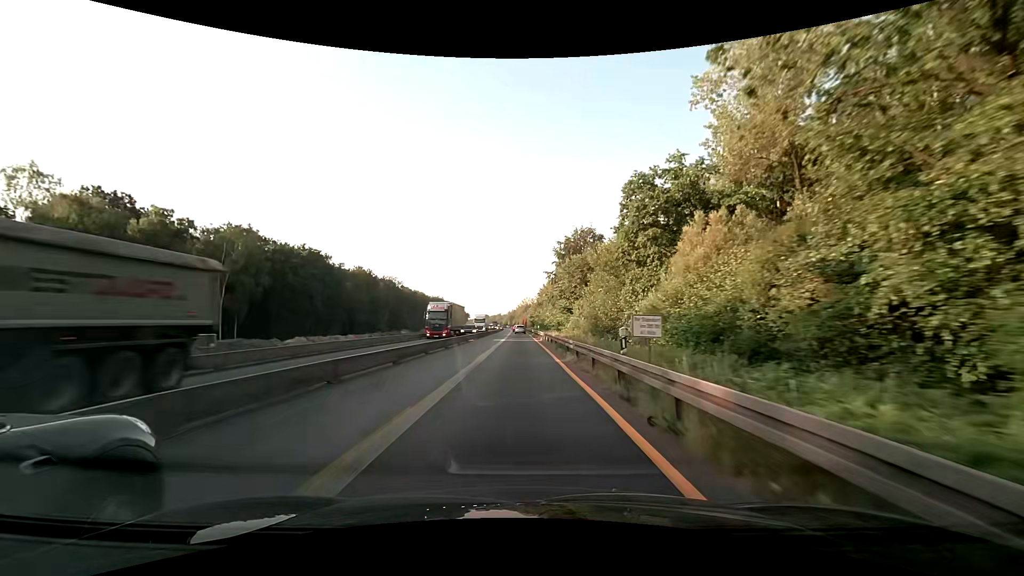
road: motorway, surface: asphalt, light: Day
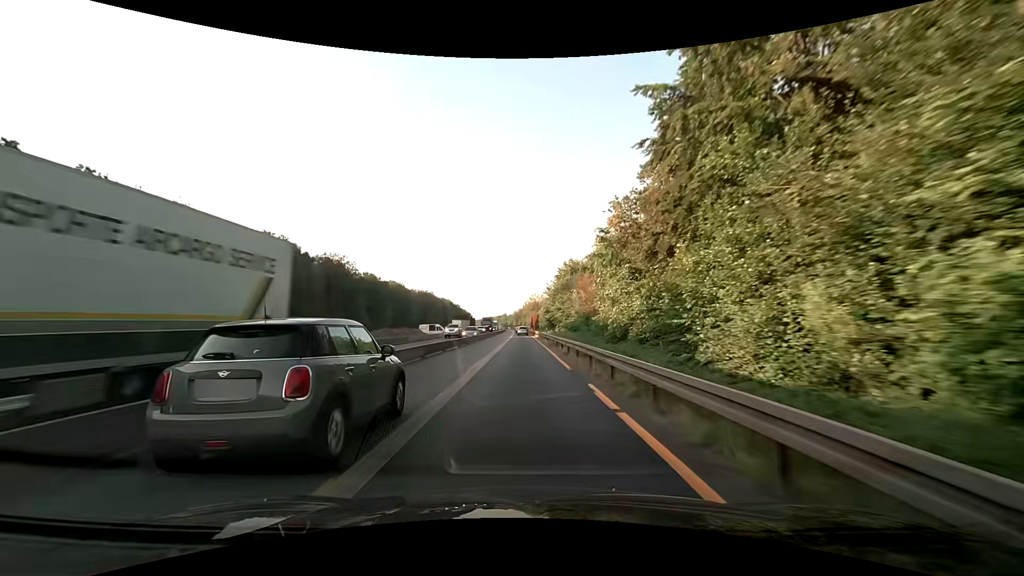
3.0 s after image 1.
(-0.2, +62.6) m; -1°
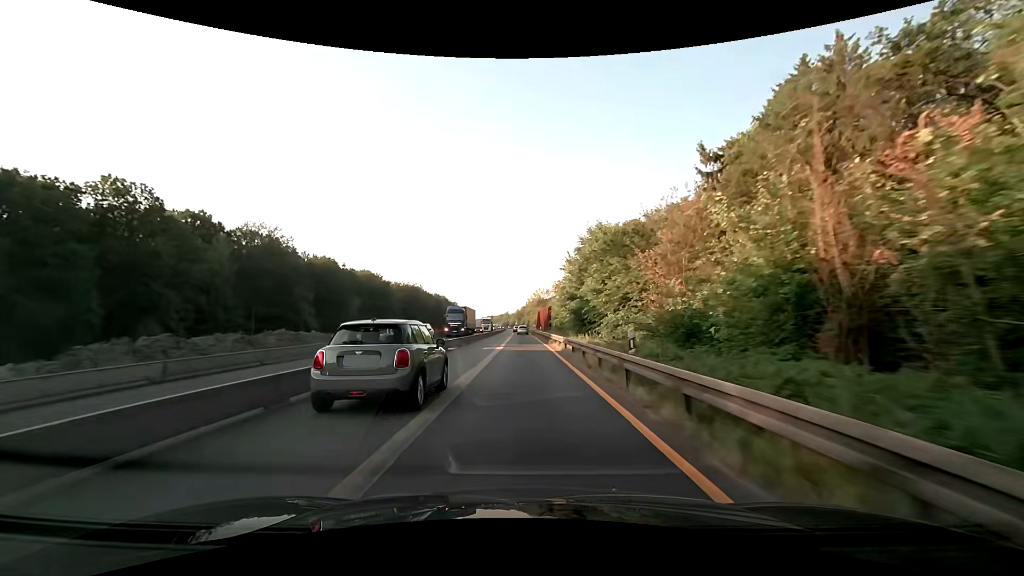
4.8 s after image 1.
(-0.1, +37.6) m; 0°
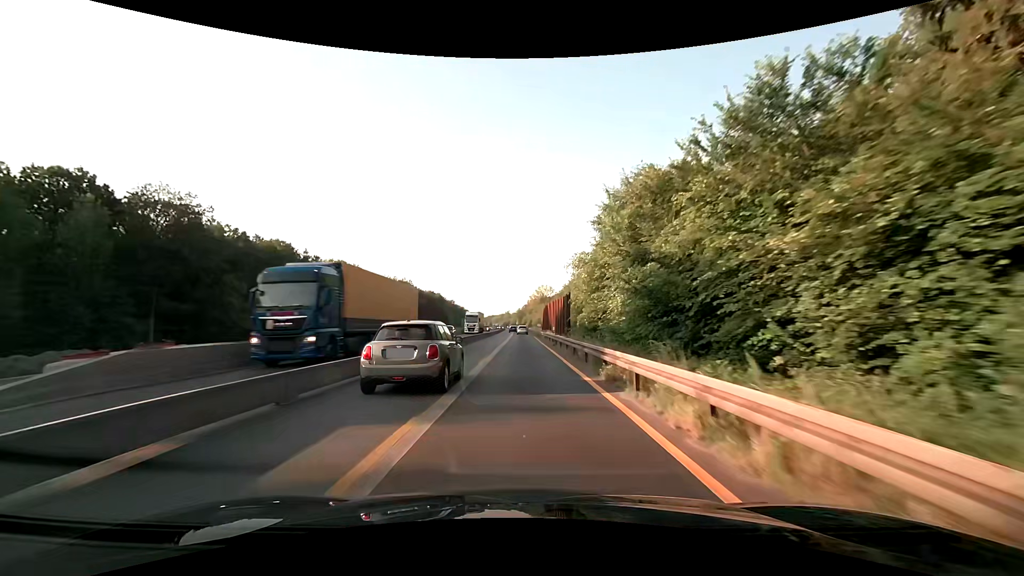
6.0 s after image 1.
(-0.1, +25.0) m; 0°
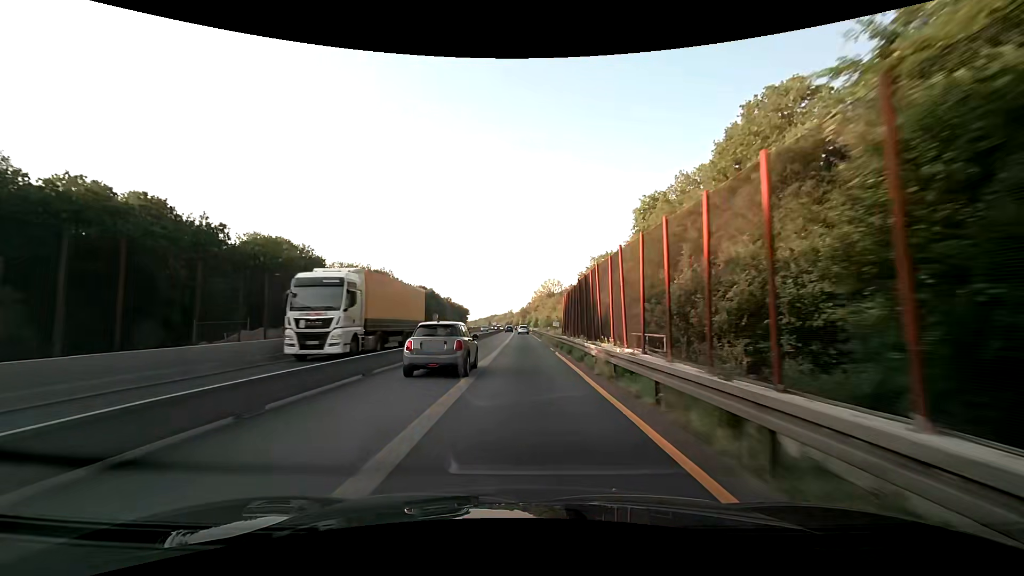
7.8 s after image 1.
(-0.2, +37.5) m; 0°
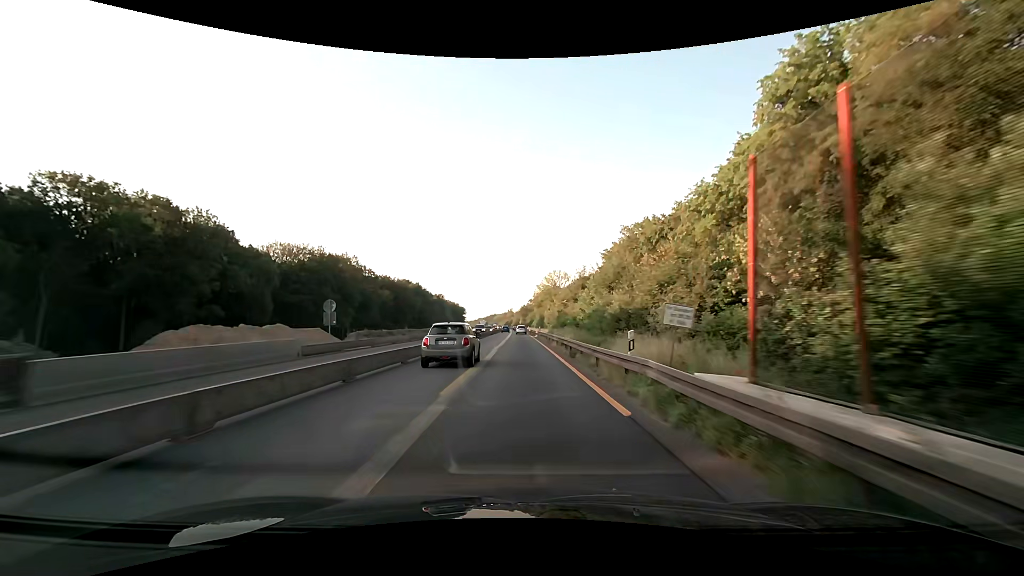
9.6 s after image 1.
(-0.1, +37.5) m; 0°
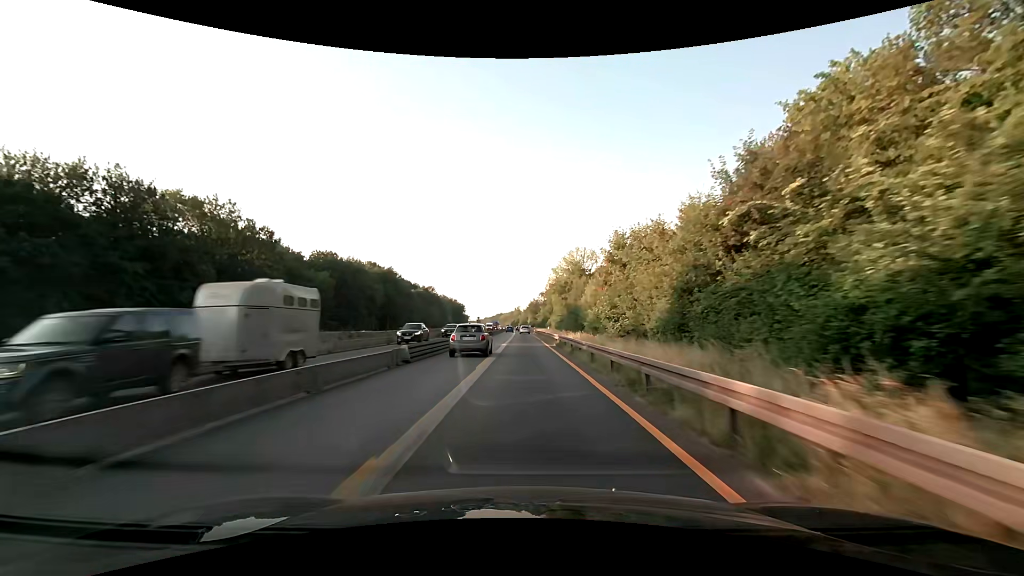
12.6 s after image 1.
(-0.8, +62.4) m; -1°
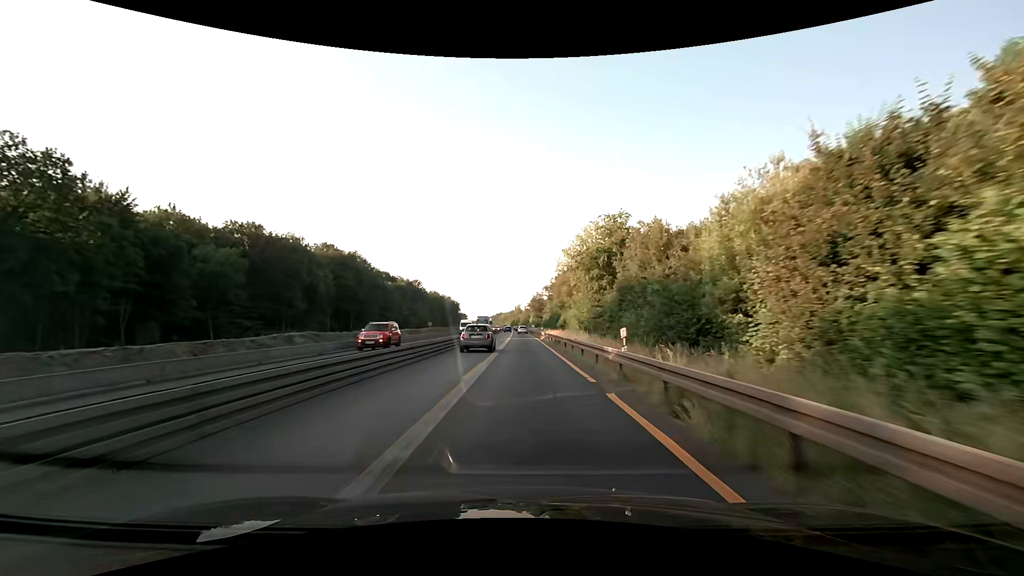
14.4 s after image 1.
(-0.1, +37.5) m; 0°
(0, +10) (0, +20) (0, +30) (0, +40) (0, +50) (0, +60) (0, +70) (0, +80) (0, +90) (-1, +100) m
